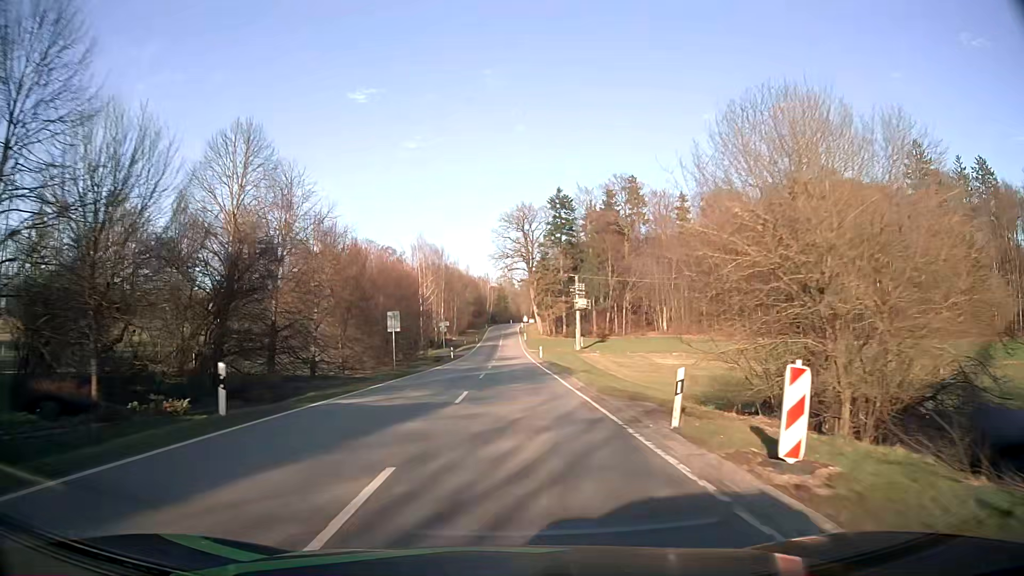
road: tertiary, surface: asphalt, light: Day
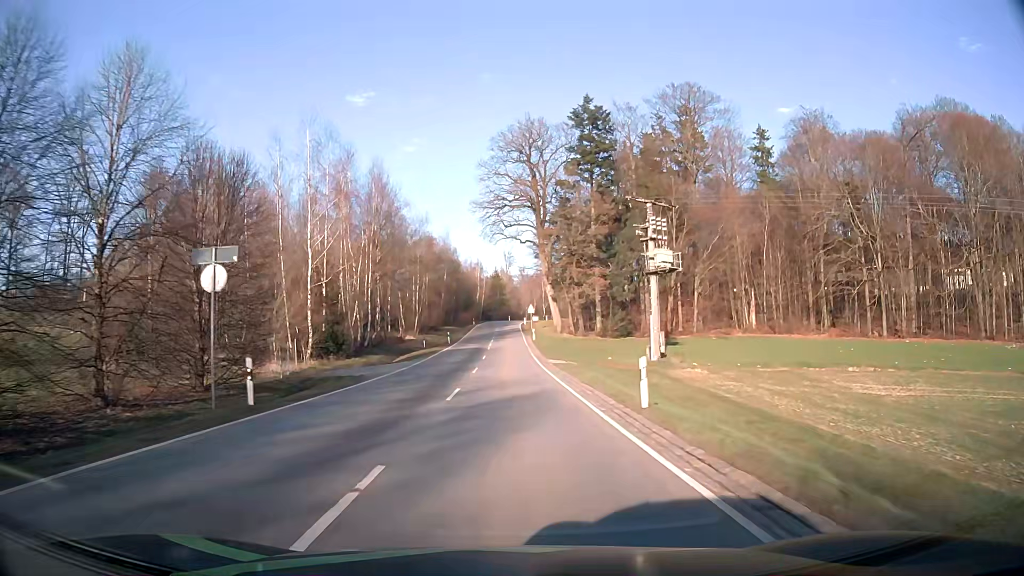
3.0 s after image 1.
(+0.4, +48.3) m; 0°
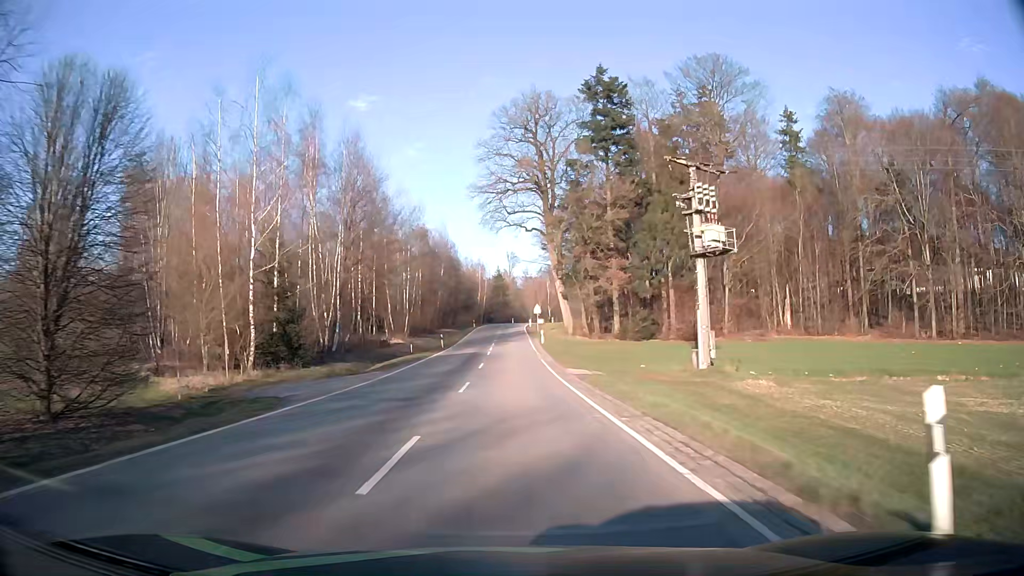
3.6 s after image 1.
(0.0, +9.7) m; 0°
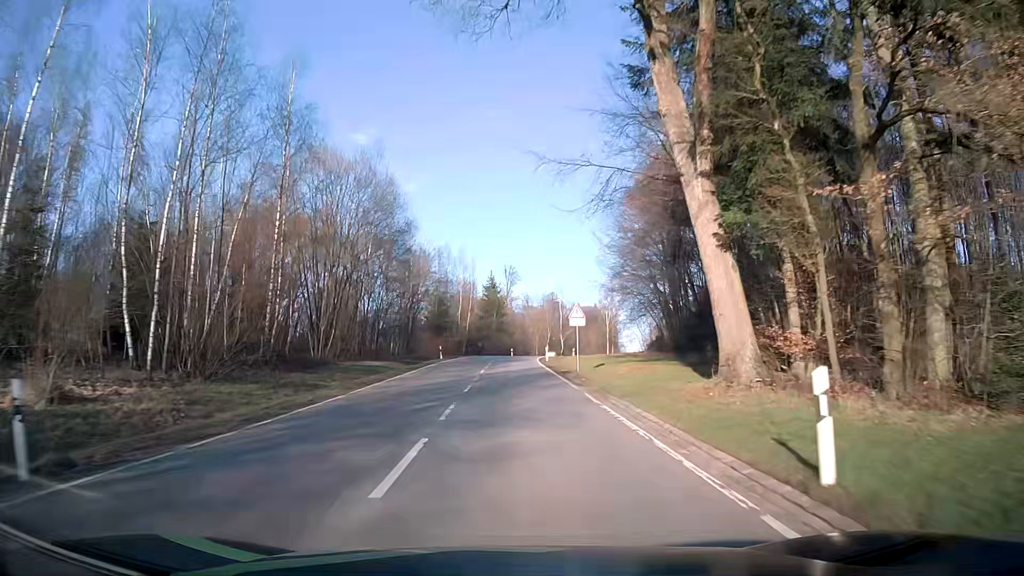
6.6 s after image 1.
(0.0, +48.2) m; 0°
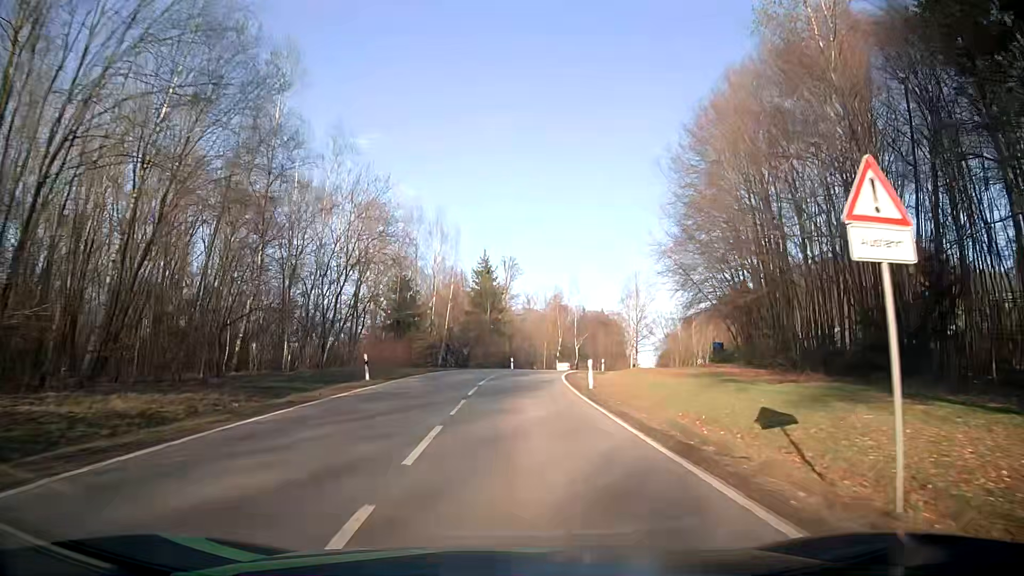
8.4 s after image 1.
(+0.3, +28.5) m; +1°
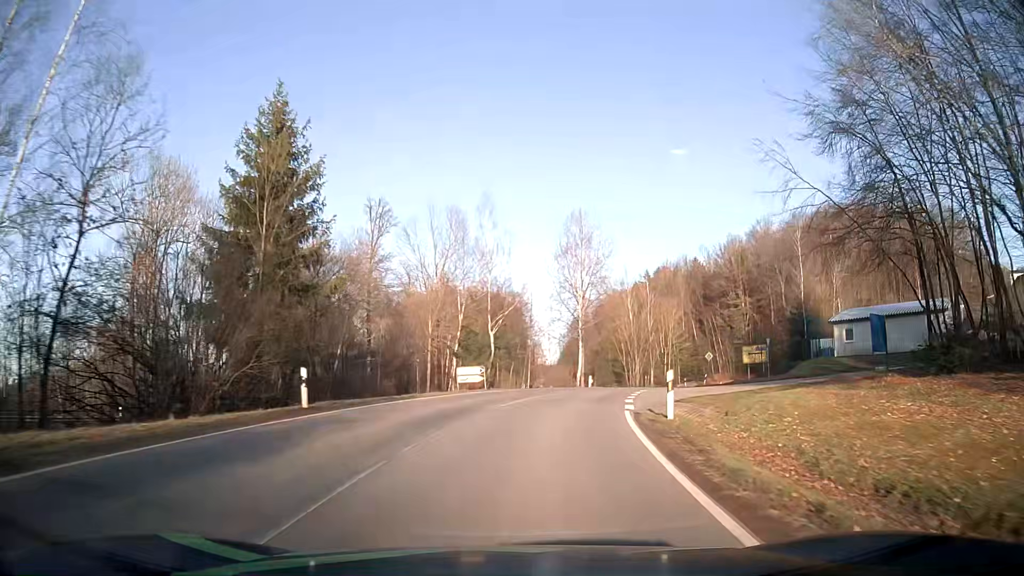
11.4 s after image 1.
(+2.6, +46.2) m; +9°
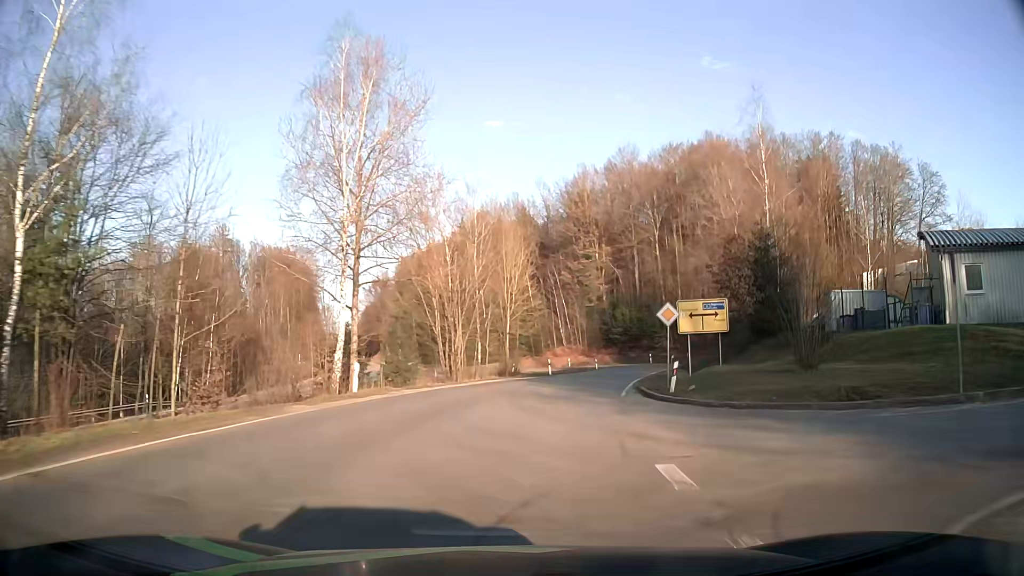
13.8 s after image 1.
(+5.4, +35.4) m; +16°
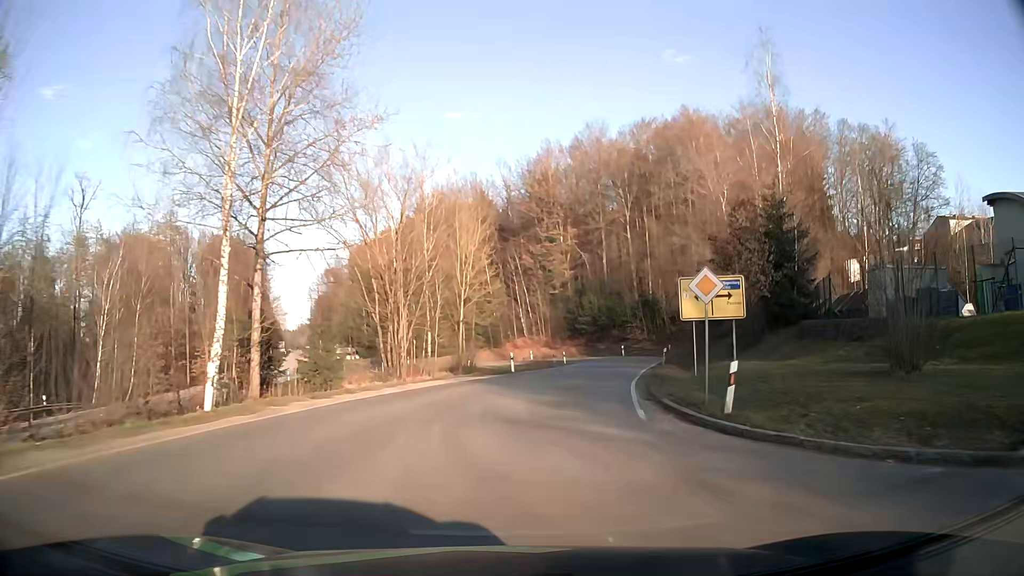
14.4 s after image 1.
(+0.4, +8.4) m; +5°
(0, +10) (+2, +20) (+4, +30) (+7, +39) (+10, +49) (+11, +59) (+10, +69) (+5, +77) (-3, +83) (-12, +88) m
